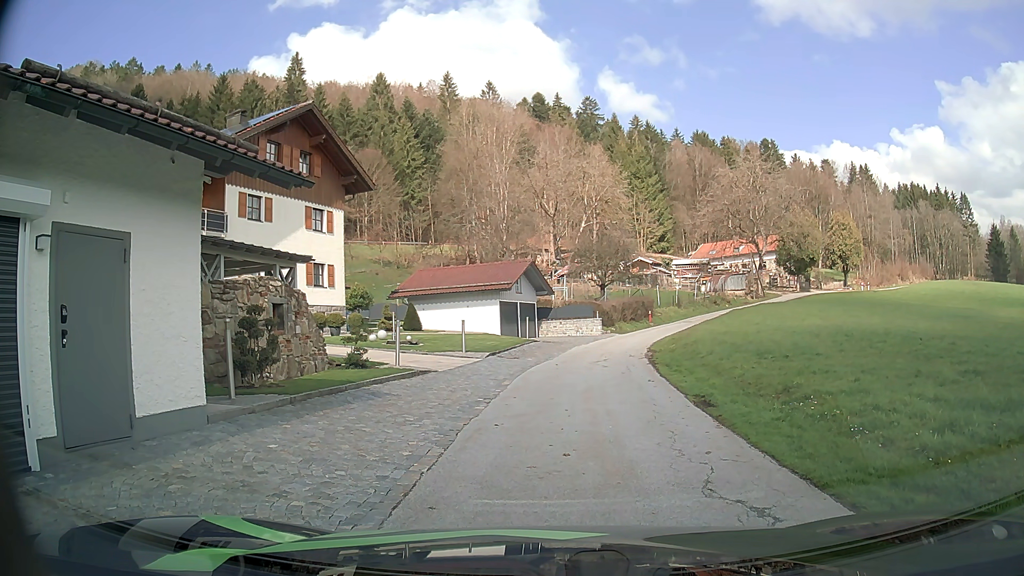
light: Day
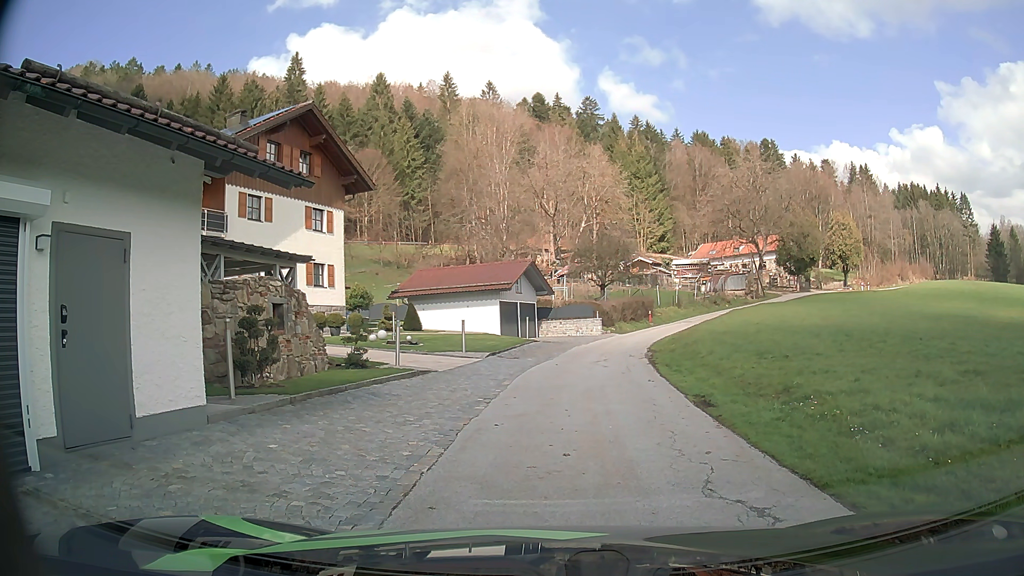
(0.0, 0.0) m; 0°
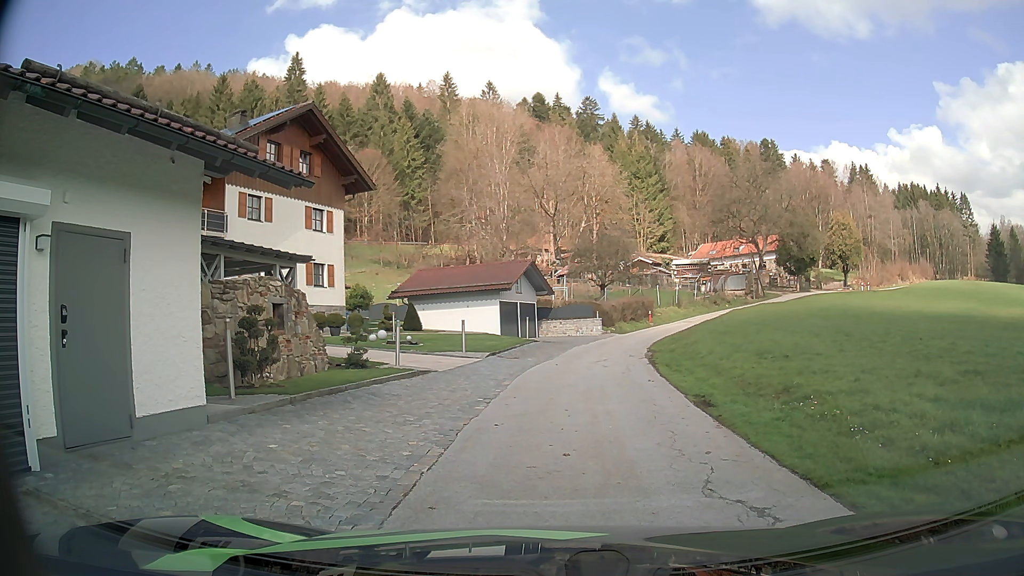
(0.0, 0.0) m; 0°
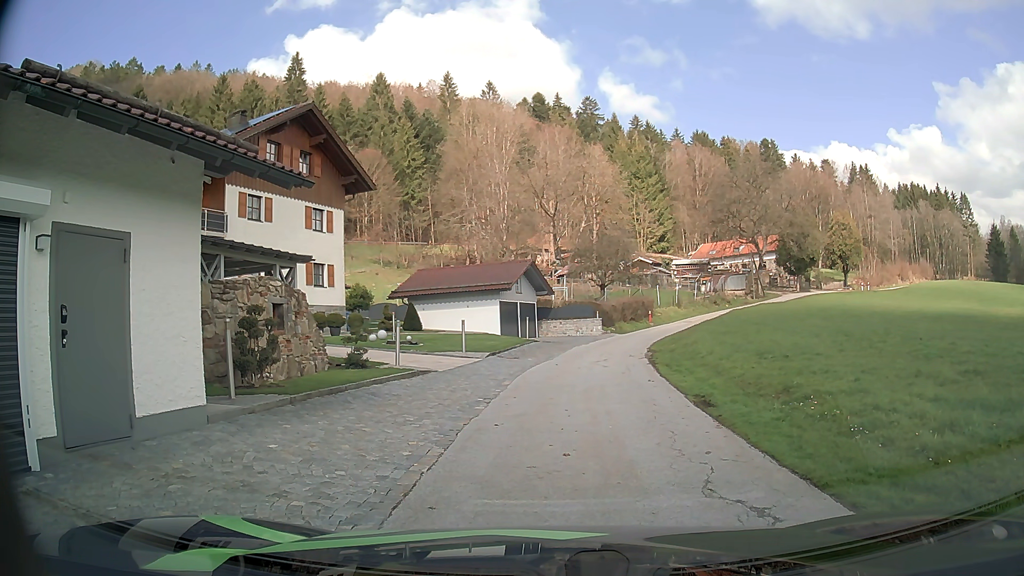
(0.0, 0.0) m; 0°
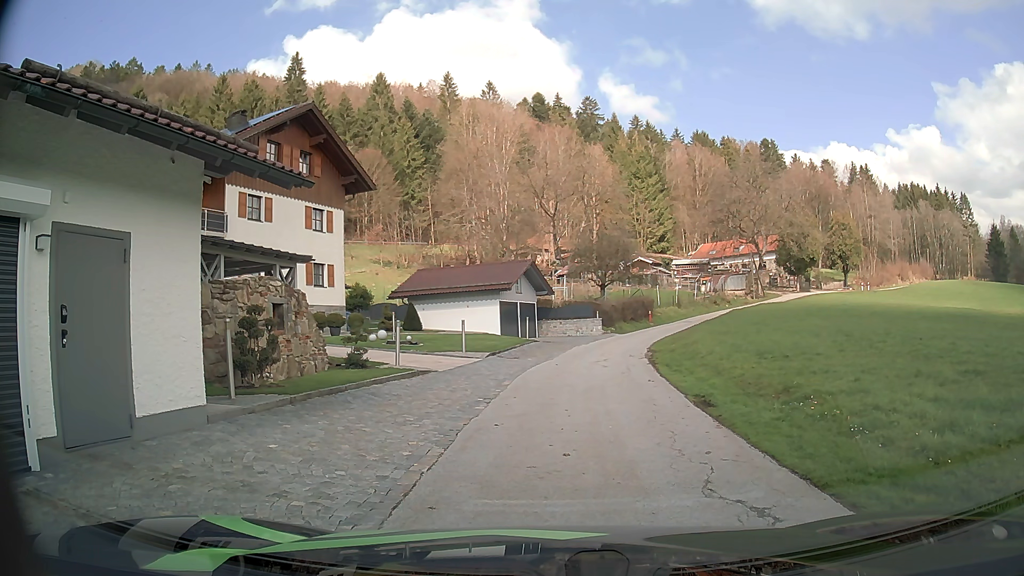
(0.0, 0.0) m; 0°
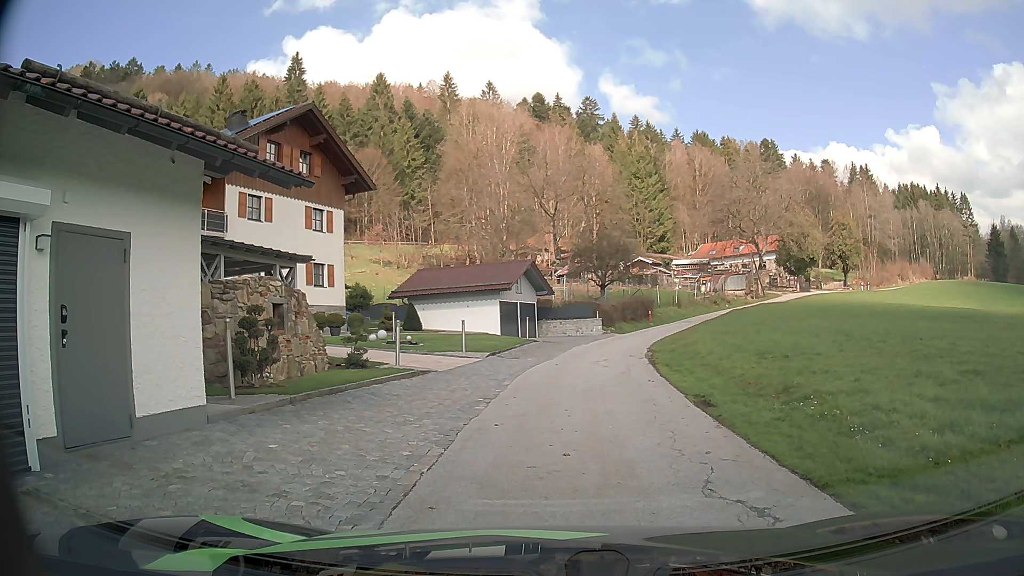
(0.0, 0.0) m; 0°
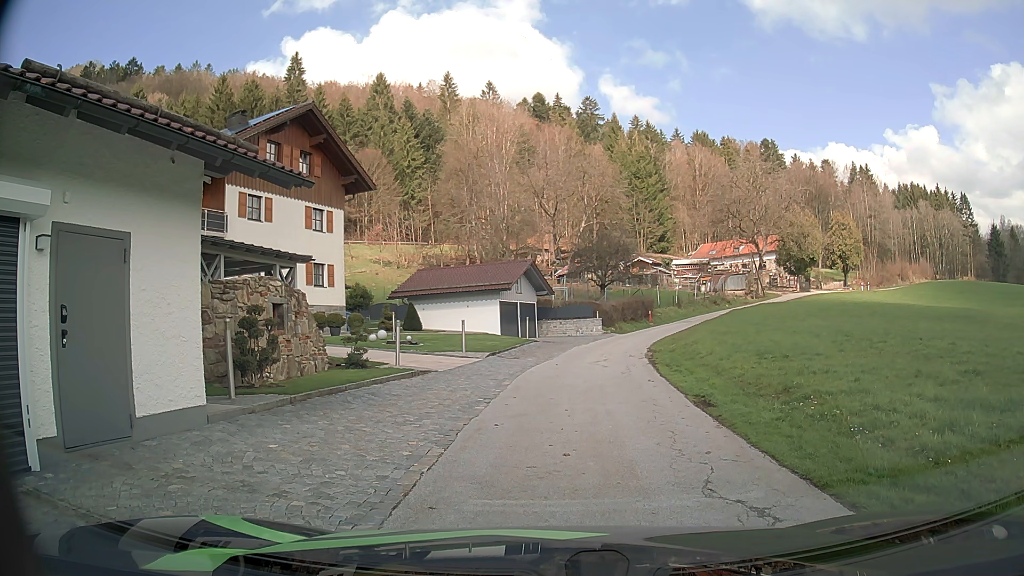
(0.0, 0.0) m; 0°
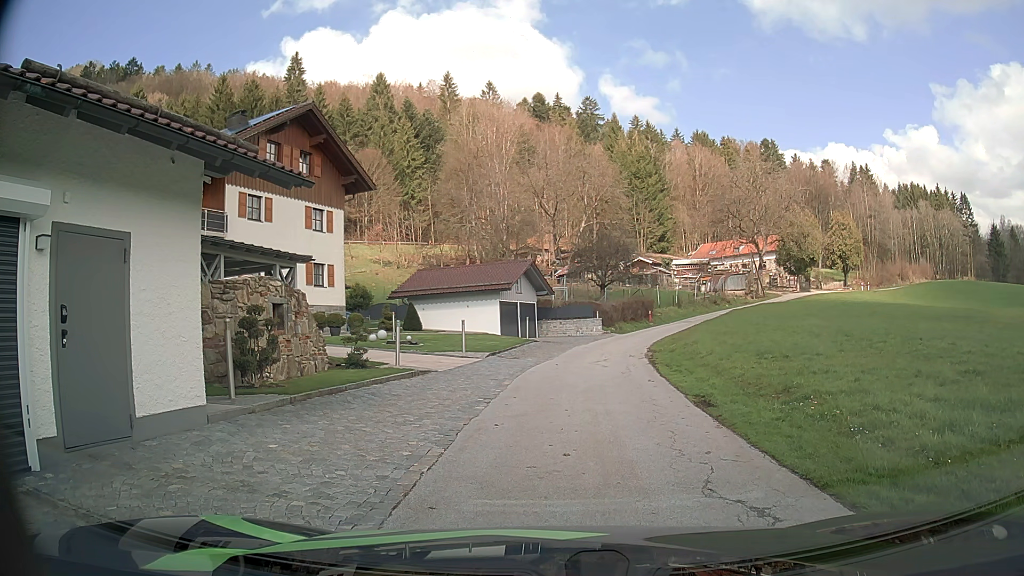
(0.0, 0.0) m; 0°
